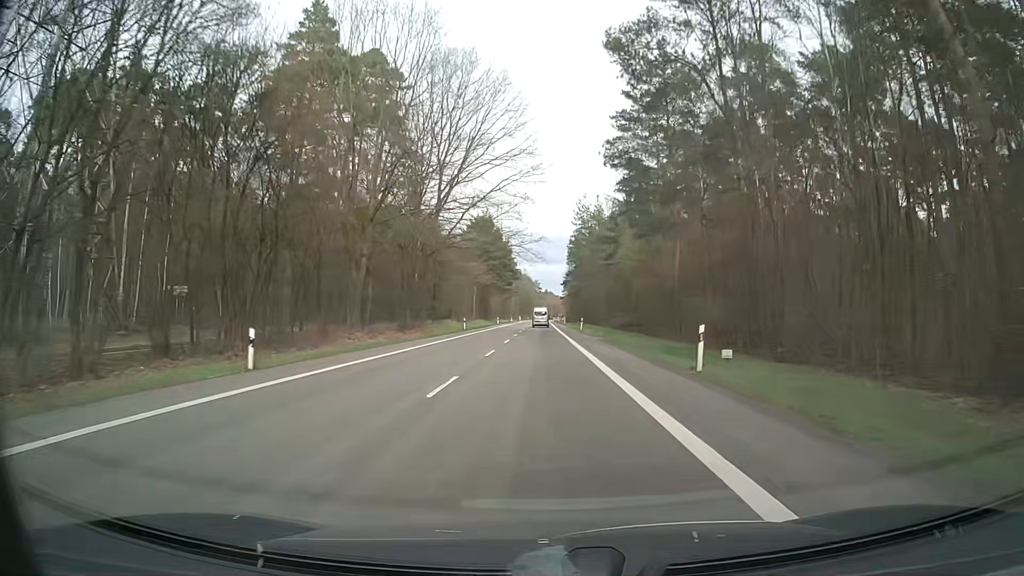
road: secondary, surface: asphalt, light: Day
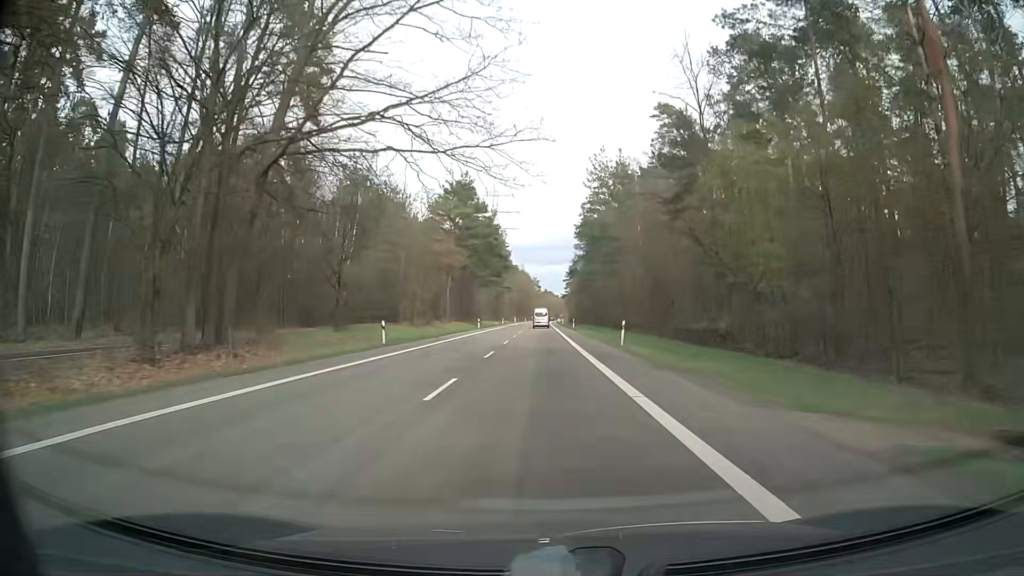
(0.0, +34.5) m; 0°
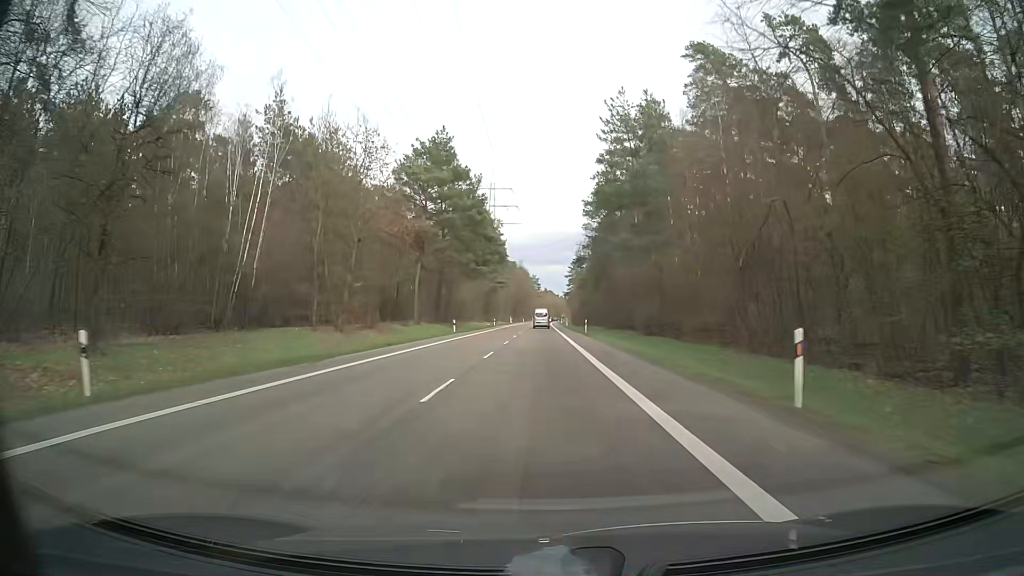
(+0.1, +23.0) m; 0°
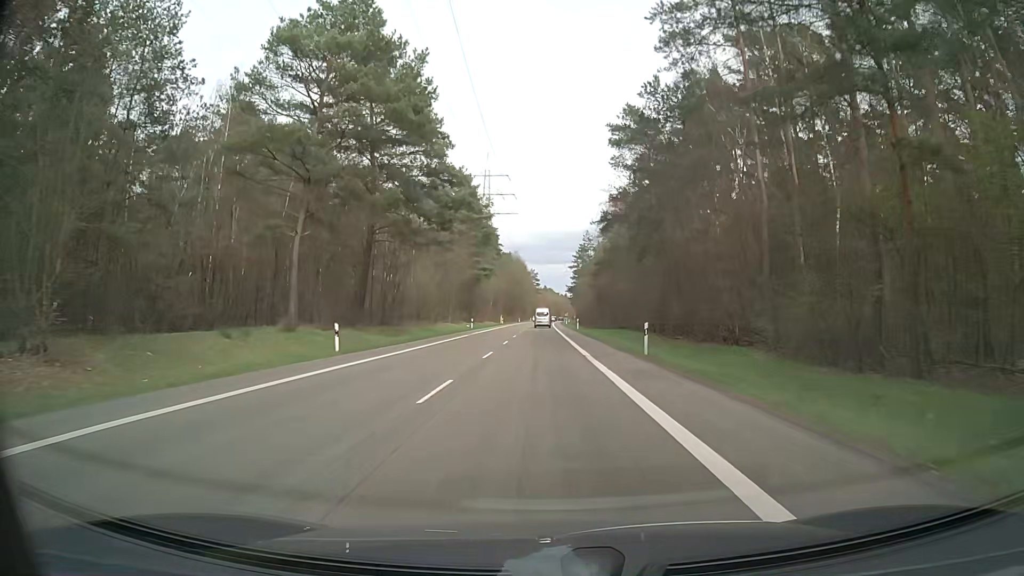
(+0.1, +34.5) m; 0°
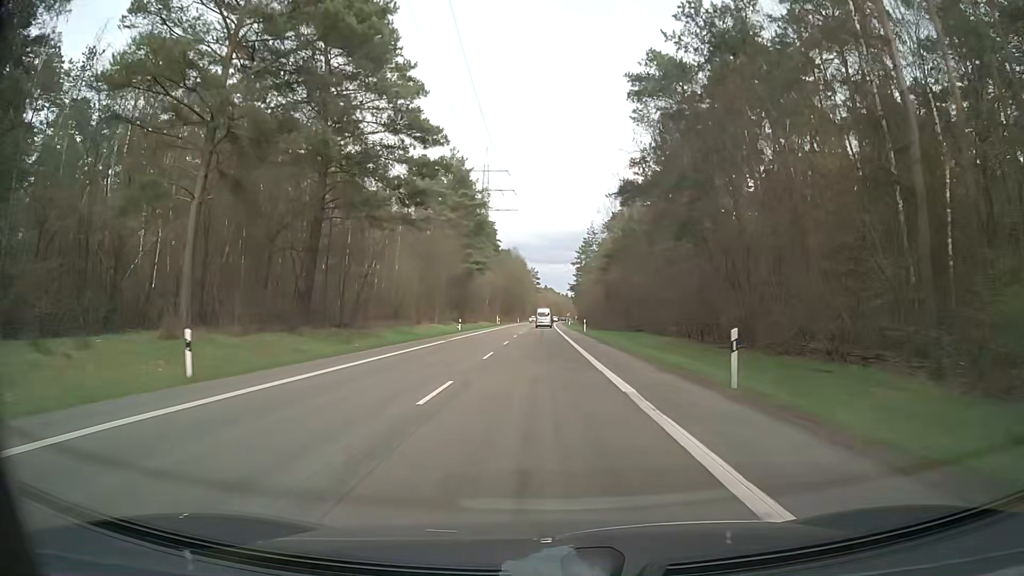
(0.0, +11.5) m; 0°
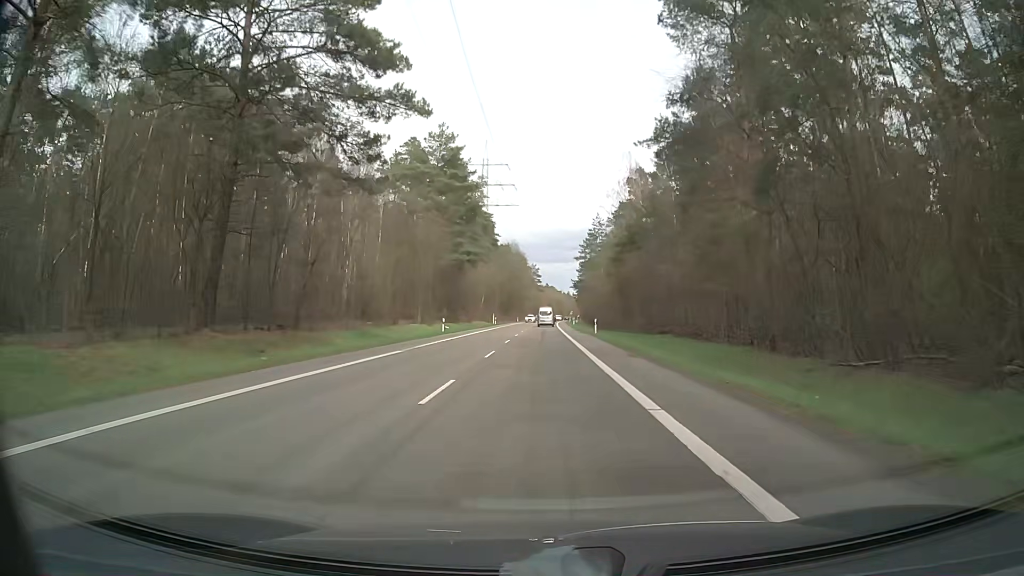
(0.0, +11.5) m; 0°
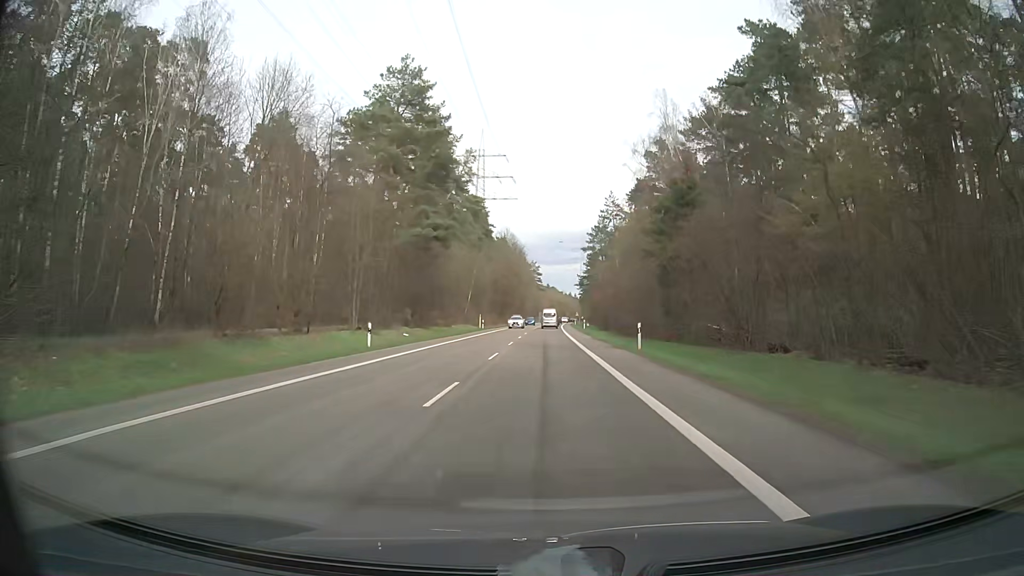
(-0.3, +23.0) m; -1°
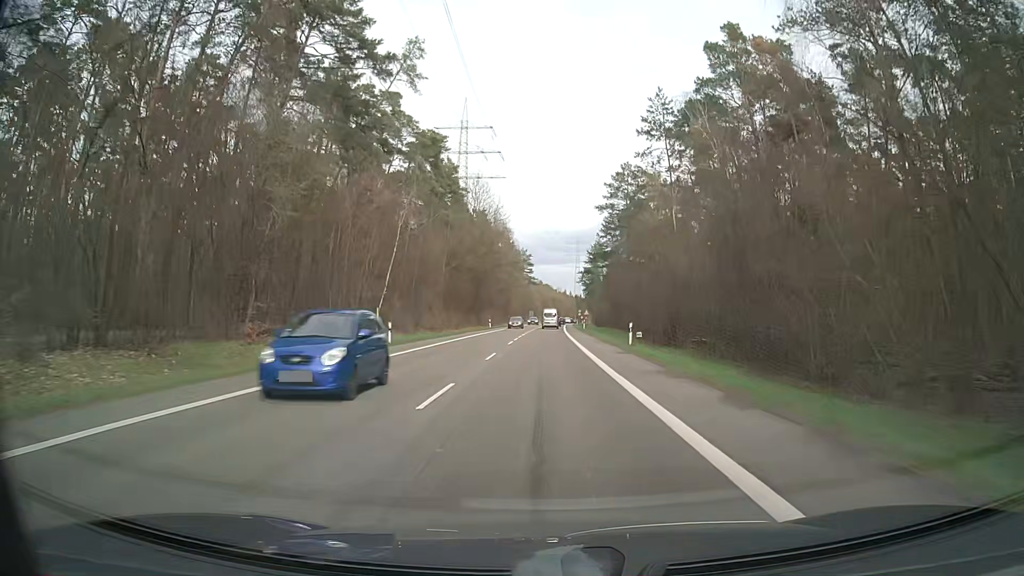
(+0.4, +45.9) m; +1°
(0, +10) (0, +20) (0, +30) (0, +40) (0, +50) (0, +60) (+1, +70) (+1, +80) (+1, +90) (+1, +100) m
